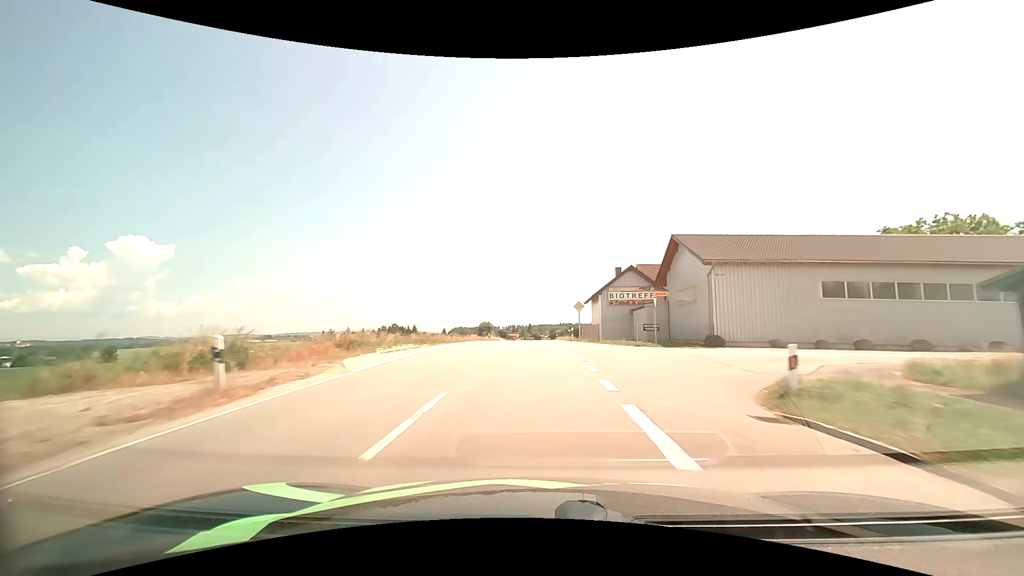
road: secondary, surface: asphalt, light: Day
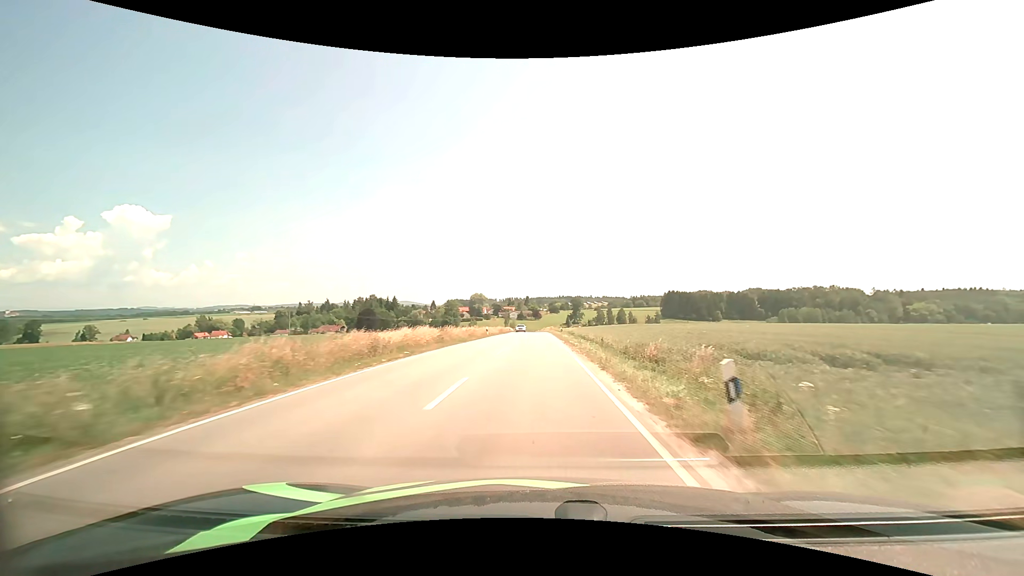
(0.0, +57.5) m; 0°
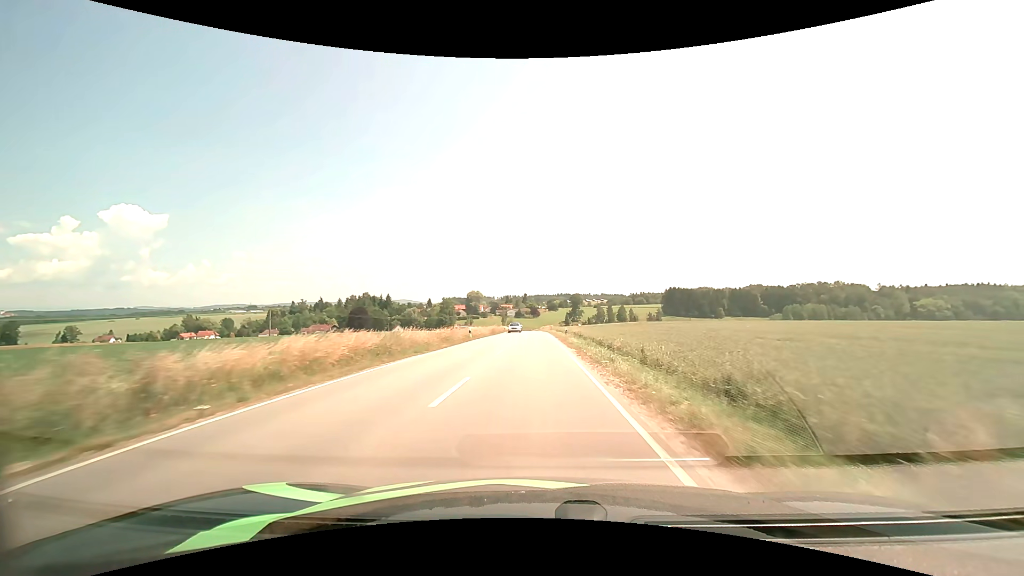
(0.0, +11.8) m; 0°
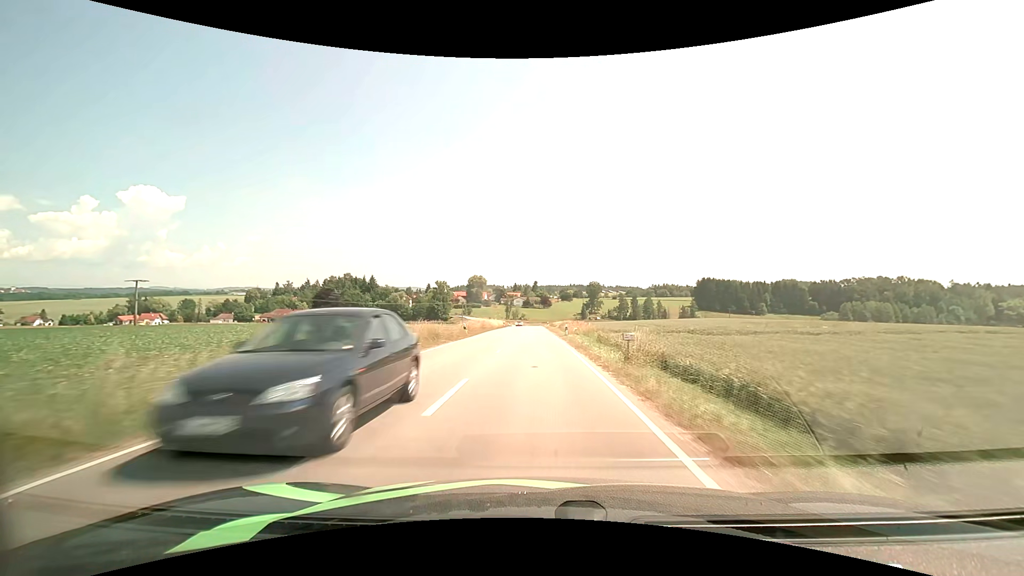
(-0.4, +61.2) m; -1°
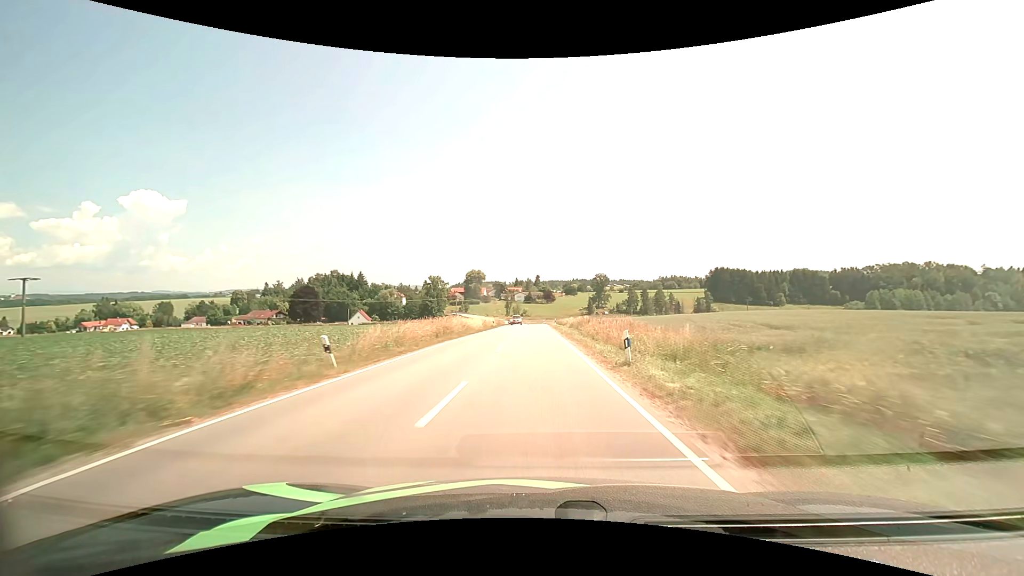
(0.0, +24.8) m; 0°
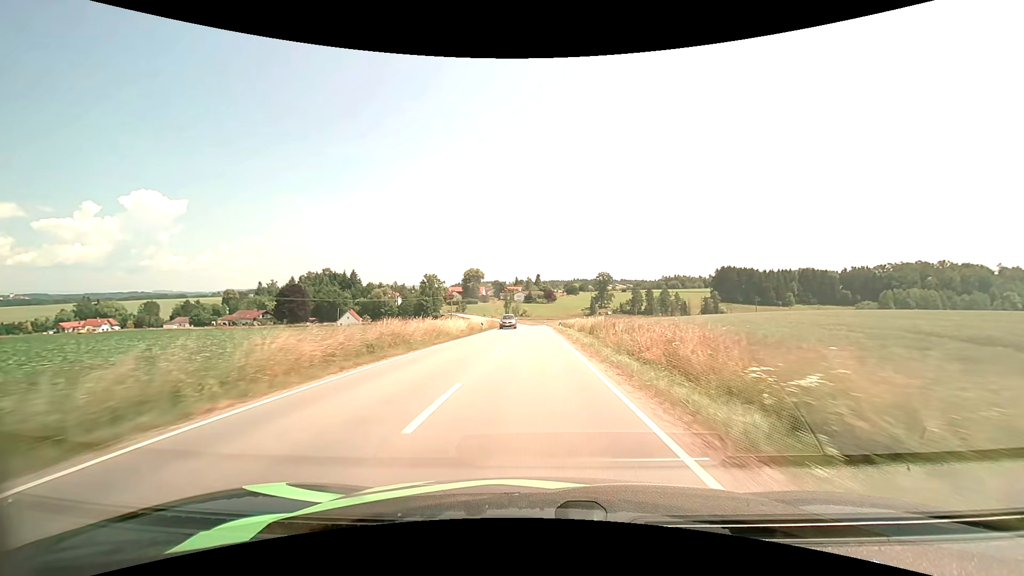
(0.0, +12.3) m; 0°
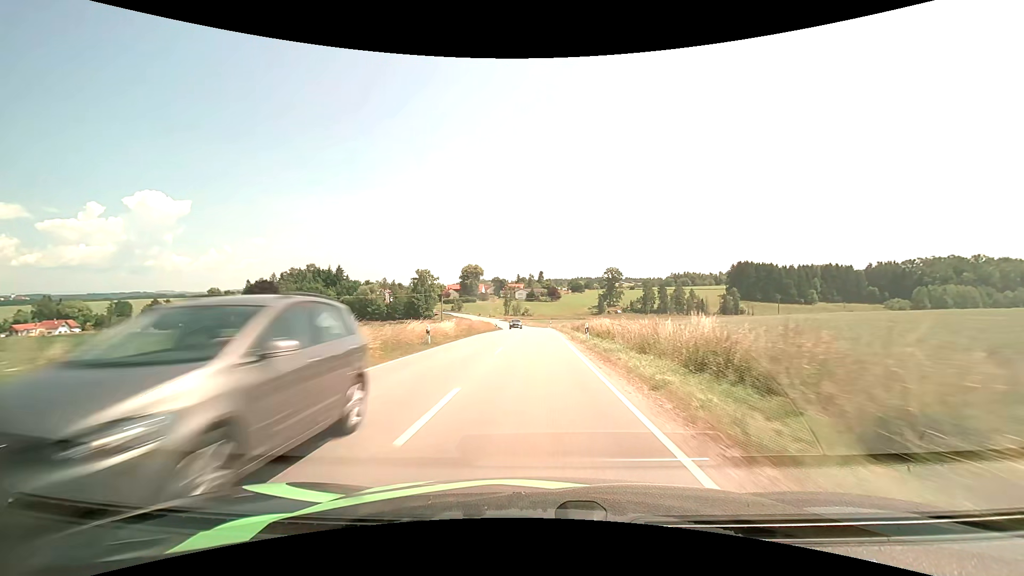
(-0.1, +24.6) m; 0°
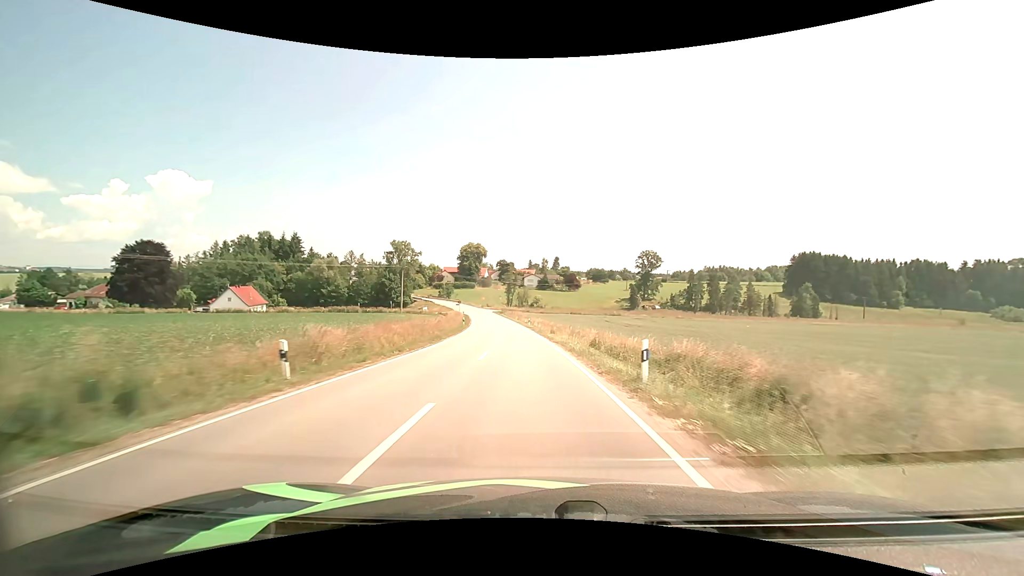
(-0.2, +61.5) m; -1°
(0, +10) (0, +20) (-1, +30) (-2, +40) (-2, +50) (-3, +60) (-5, +70) (-6, +80) (-7, +90) (-9, +99) m
